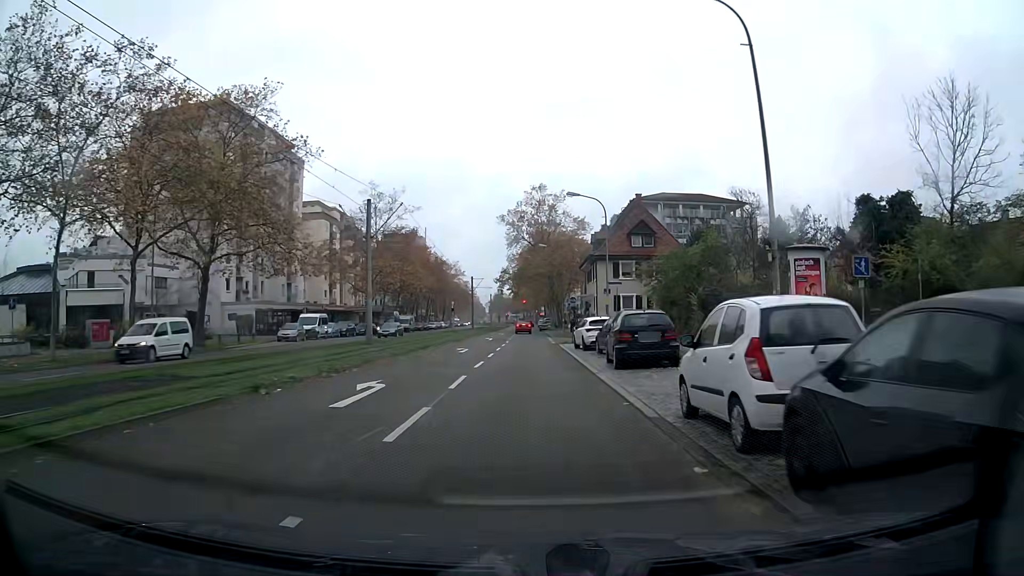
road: tertiary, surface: asphalt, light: Day
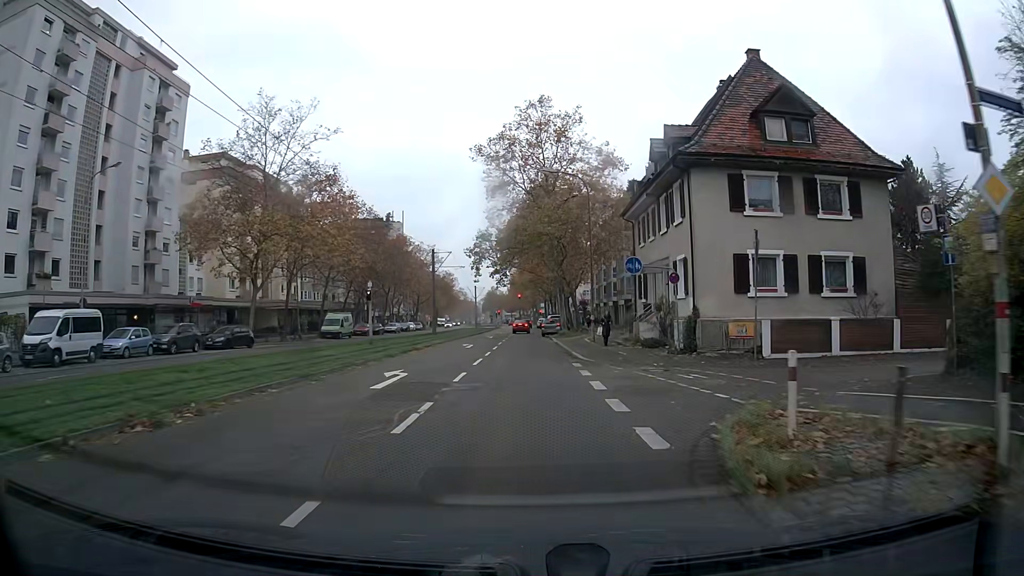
(-0.4, +35.5) m; -1°
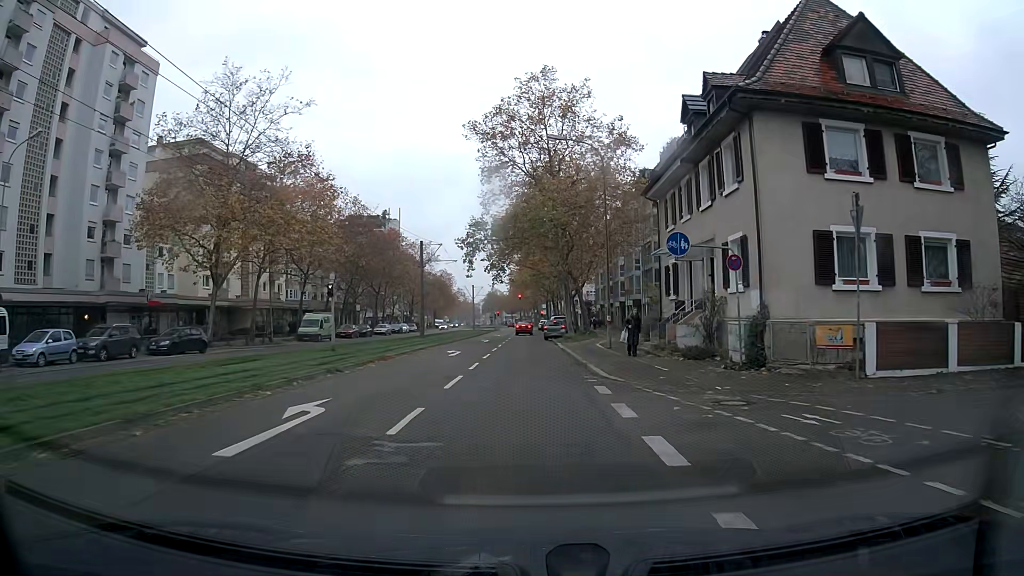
(0.0, +6.9) m; 0°
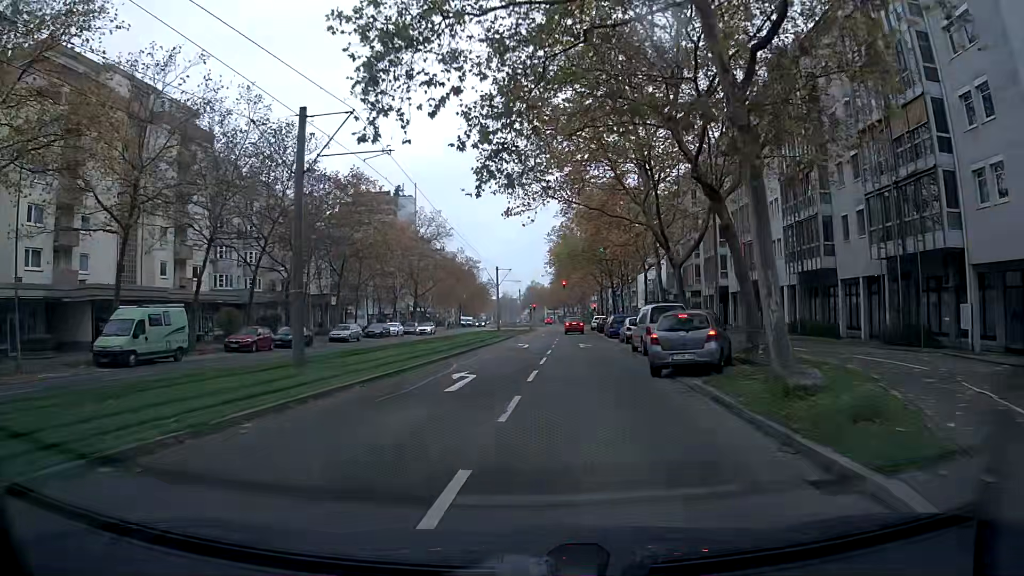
(-0.7, +33.7) m; -4°
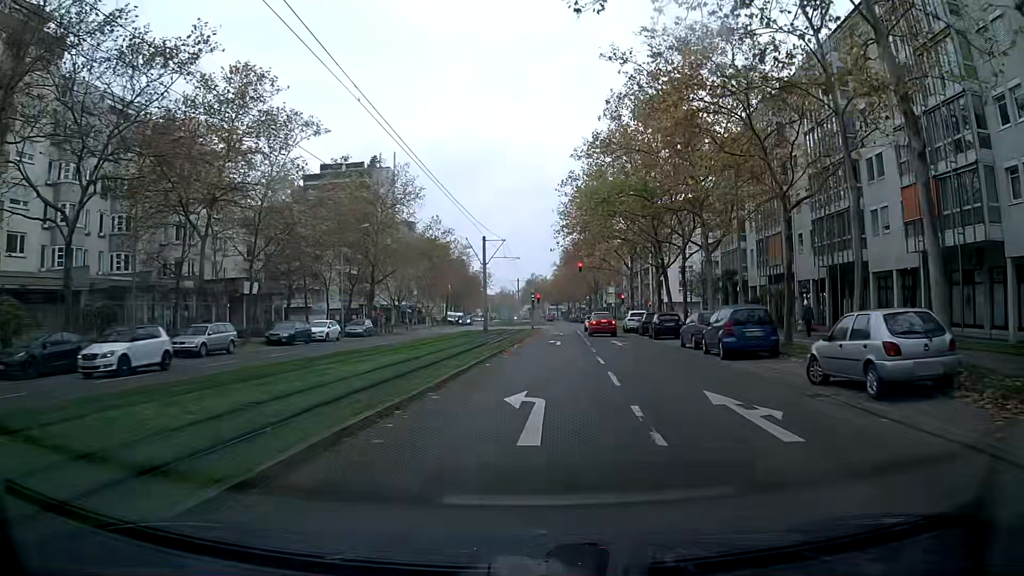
(0.0, +25.8) m; +1°
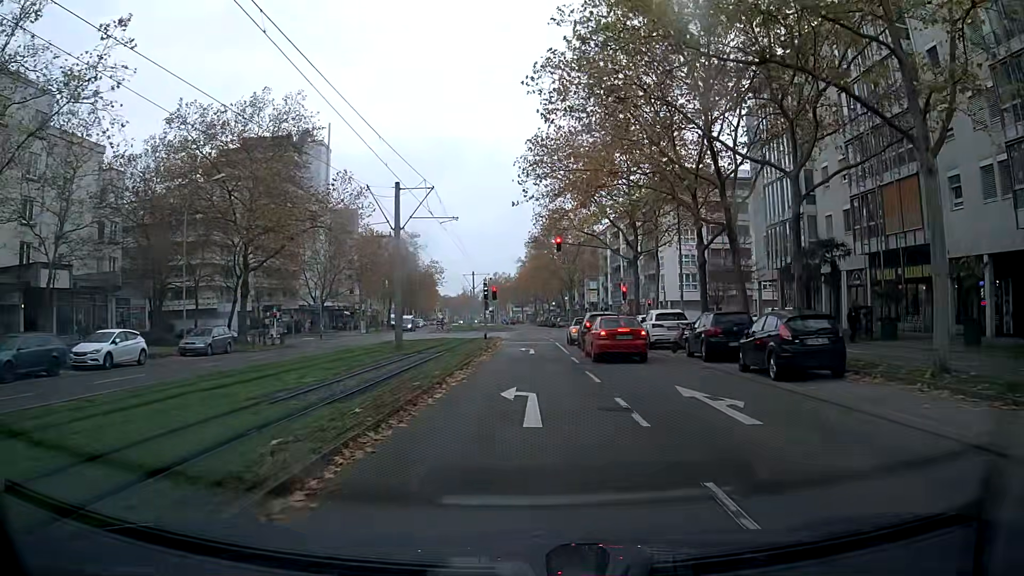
(+0.5, +22.2) m; +2°
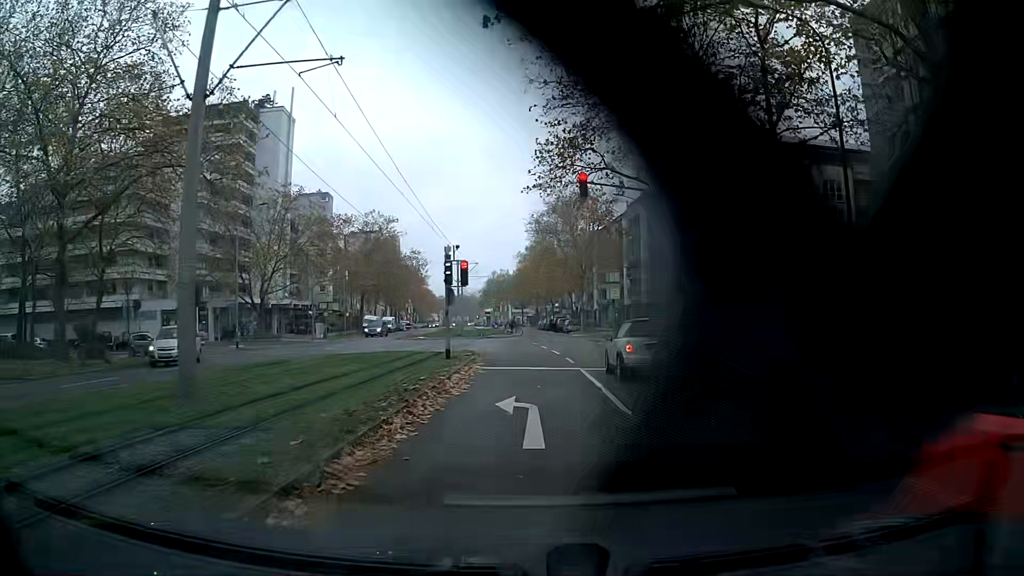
(0.0, +18.7) m; 0°
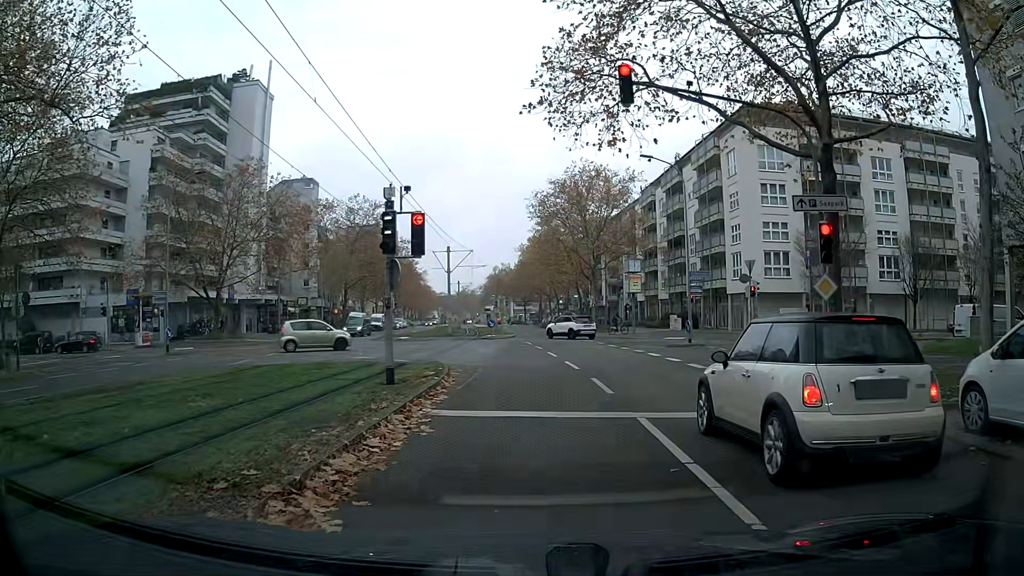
(0.0, +9.7) m; 0°
